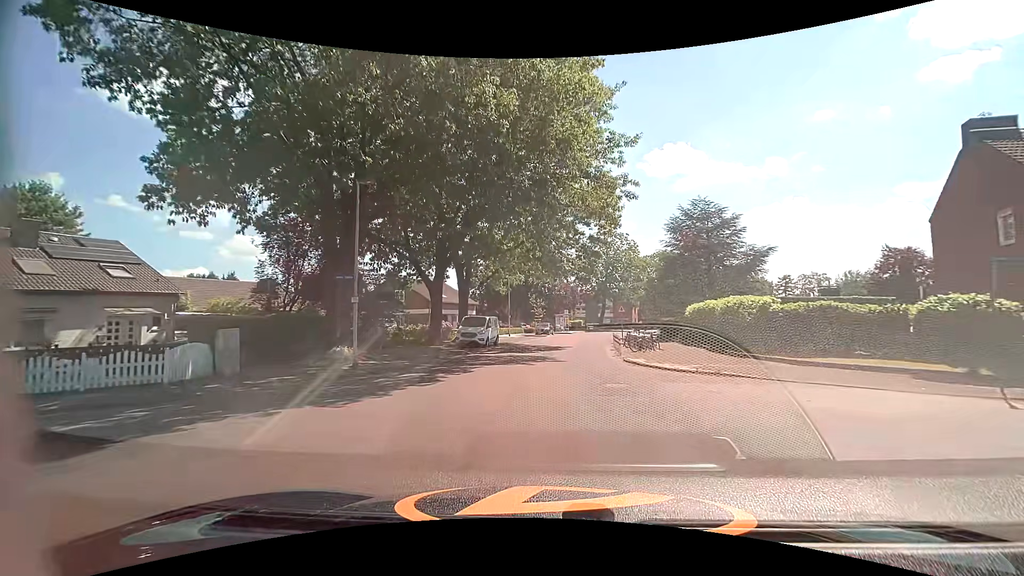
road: tertiary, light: Day
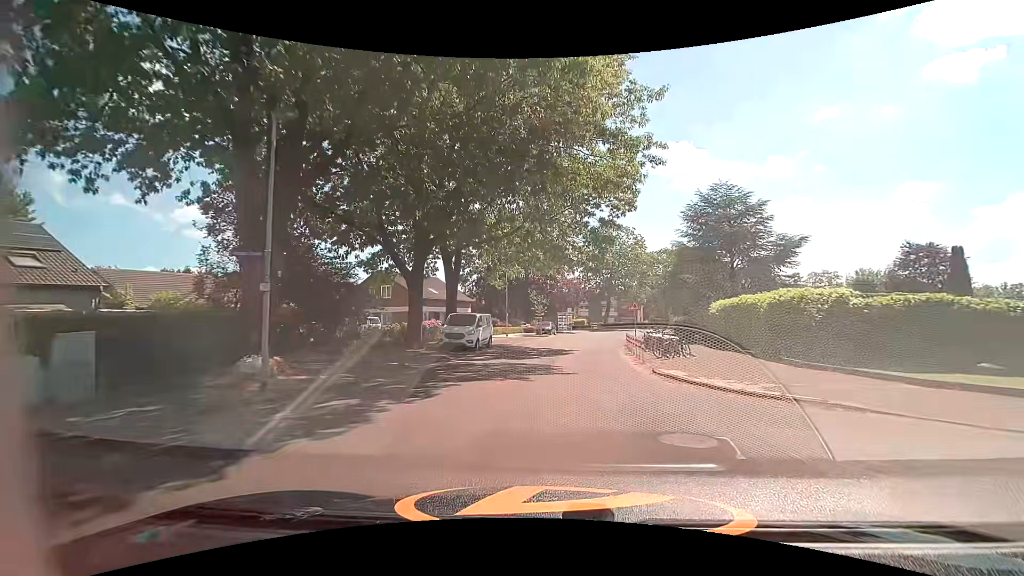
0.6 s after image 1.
(+0.1, +5.3) m; +1°
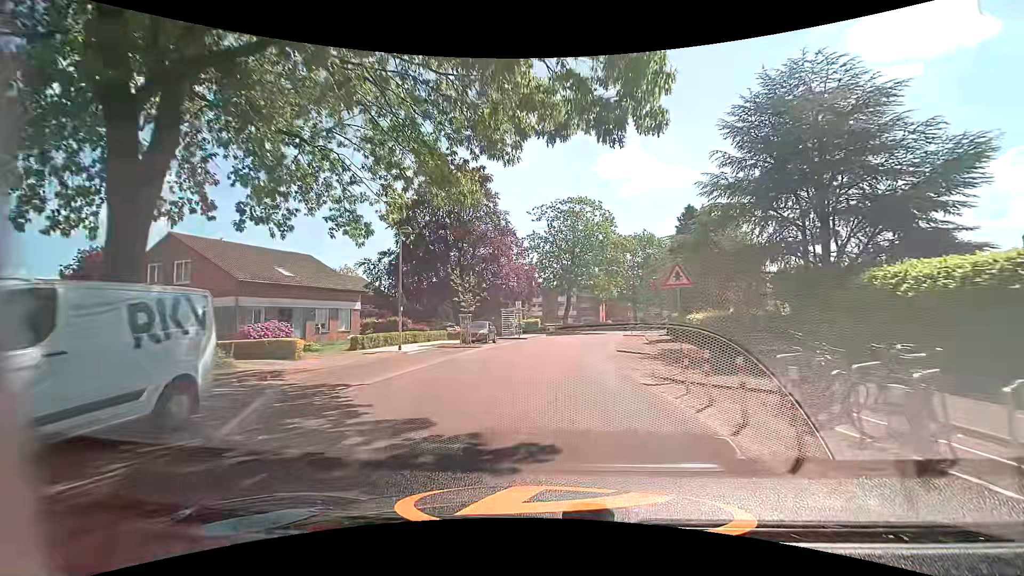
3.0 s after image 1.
(+1.1, +21.7) m; +6°
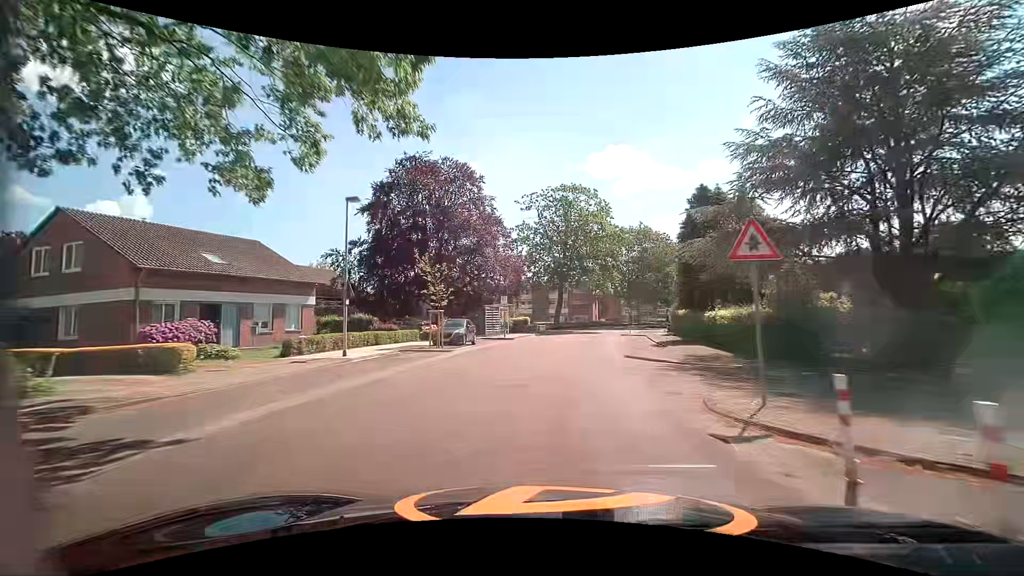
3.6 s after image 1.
(+0.1, +5.7) m; 0°
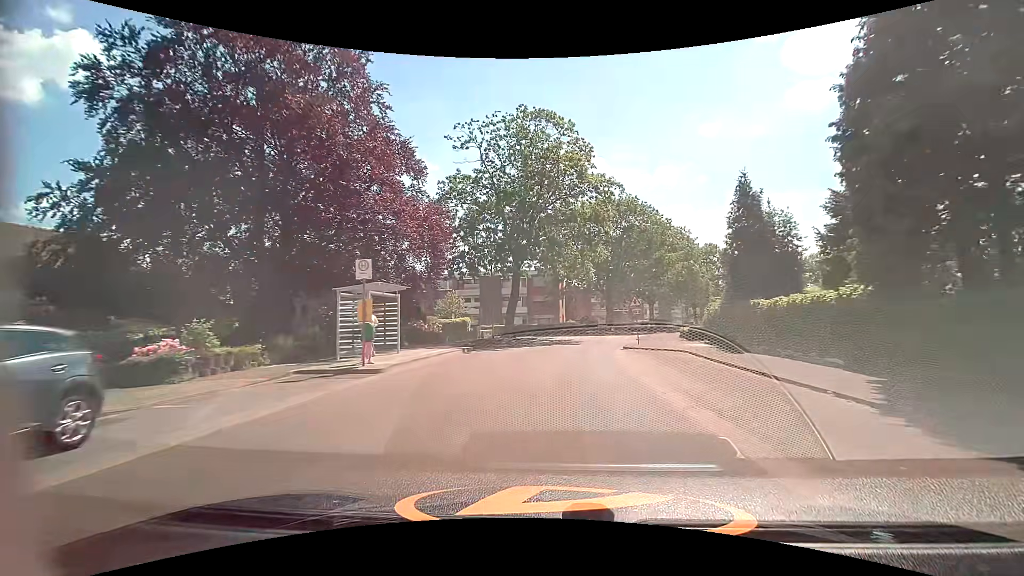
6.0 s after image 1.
(+1.1, +23.6) m; +5°
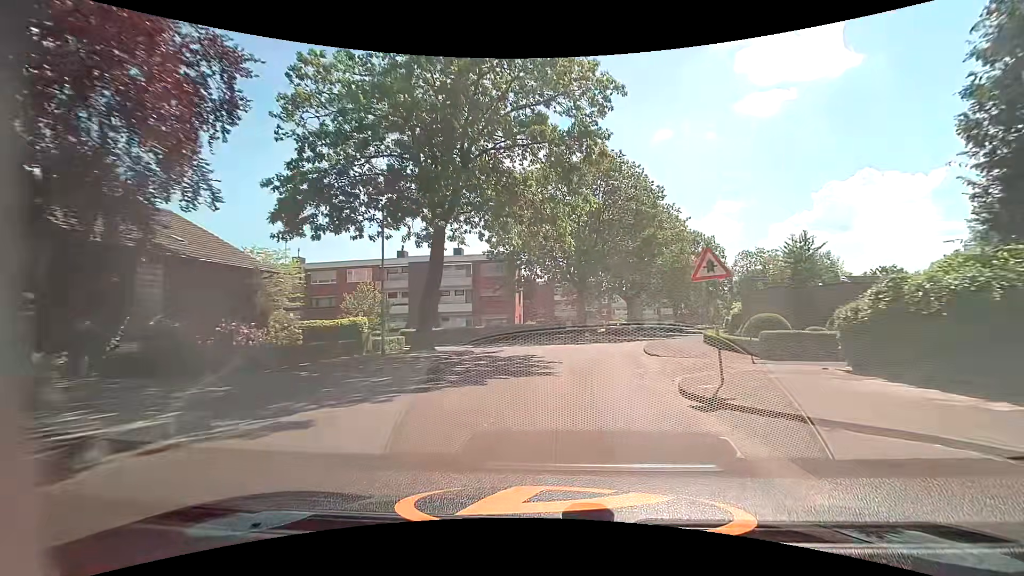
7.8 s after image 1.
(+0.6, +18.4) m; +5°
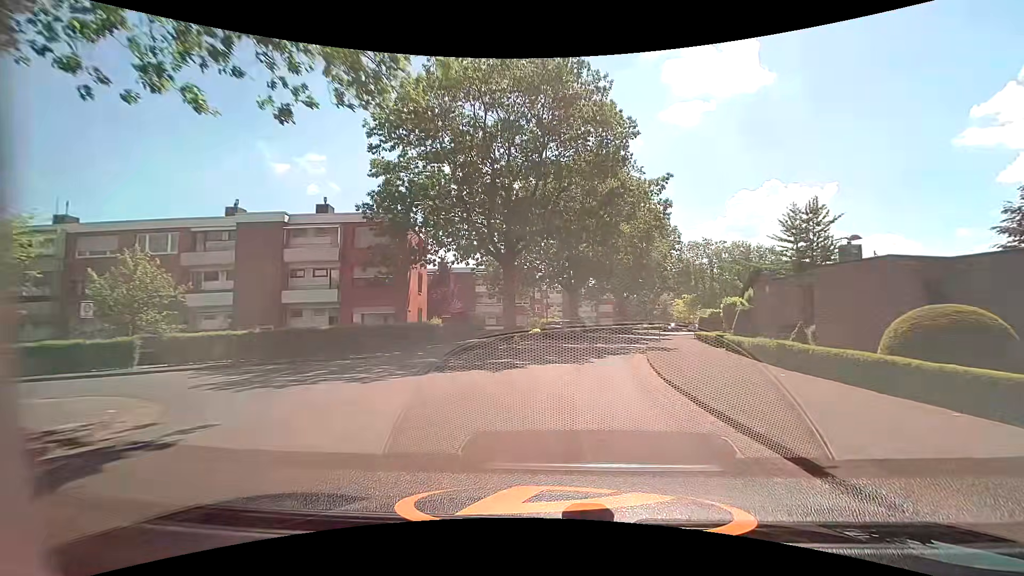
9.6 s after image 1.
(+1.1, +18.5) m; +7°
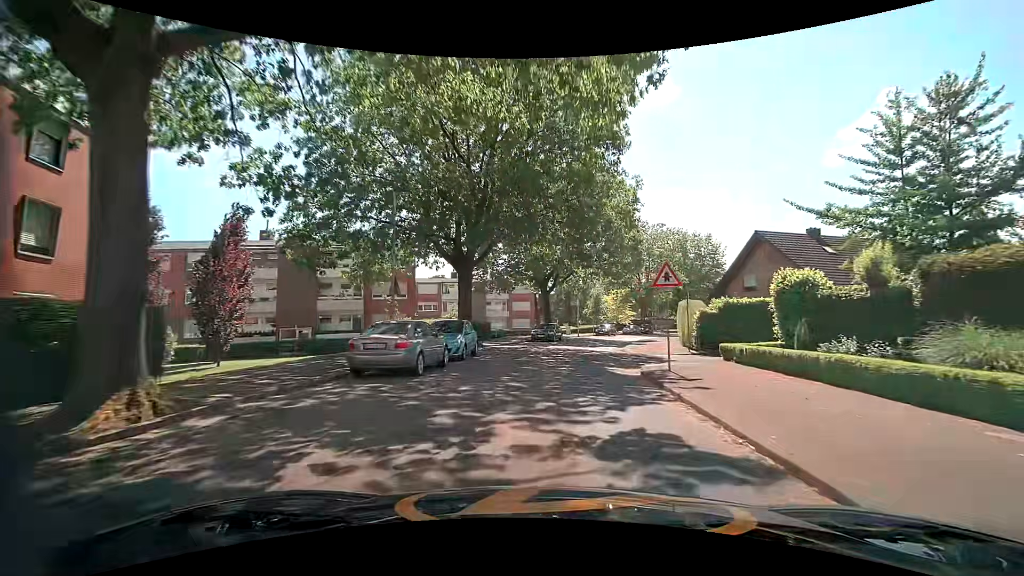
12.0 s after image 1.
(+2.6, +23.9) m; +11°
(0, +10) (+1, +20) (+2, +30) (+4, +40) (+6, +49) (+10, +59) (+14, +68) (+18, +77) (+23, +86) (+28, +95) m
